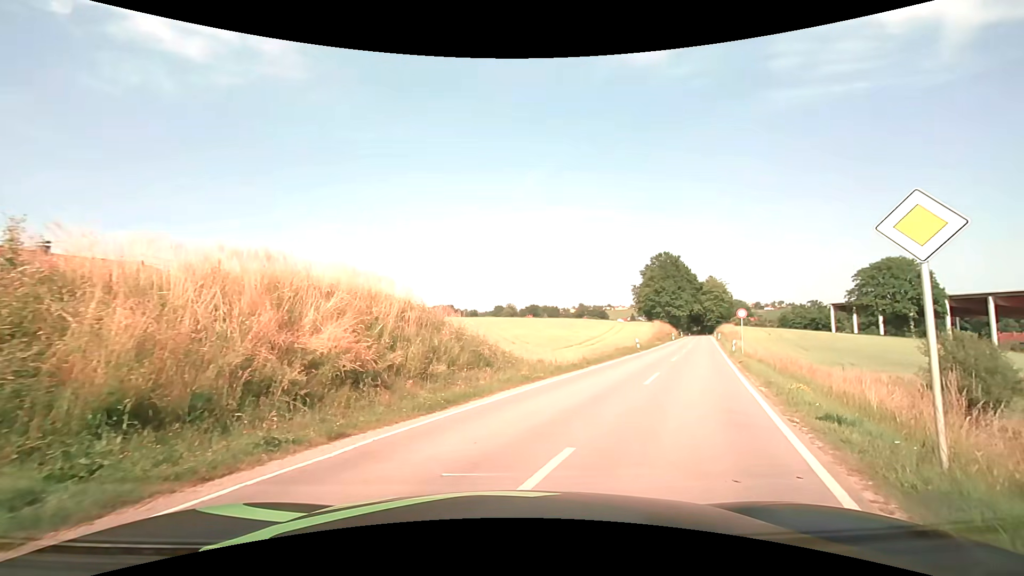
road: secondary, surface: asphalt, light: Day
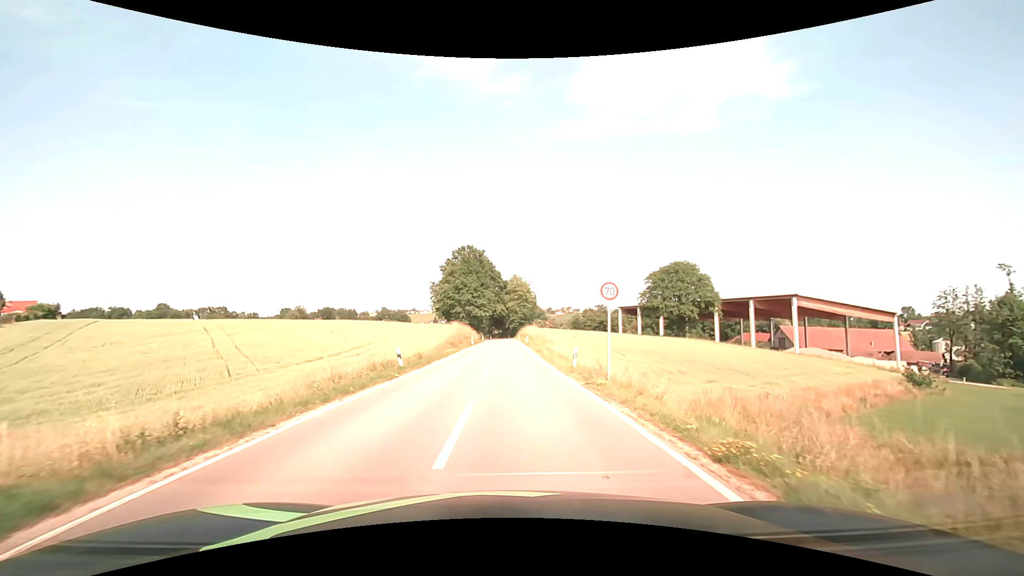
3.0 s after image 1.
(+6.4, +21.0) m; +22°
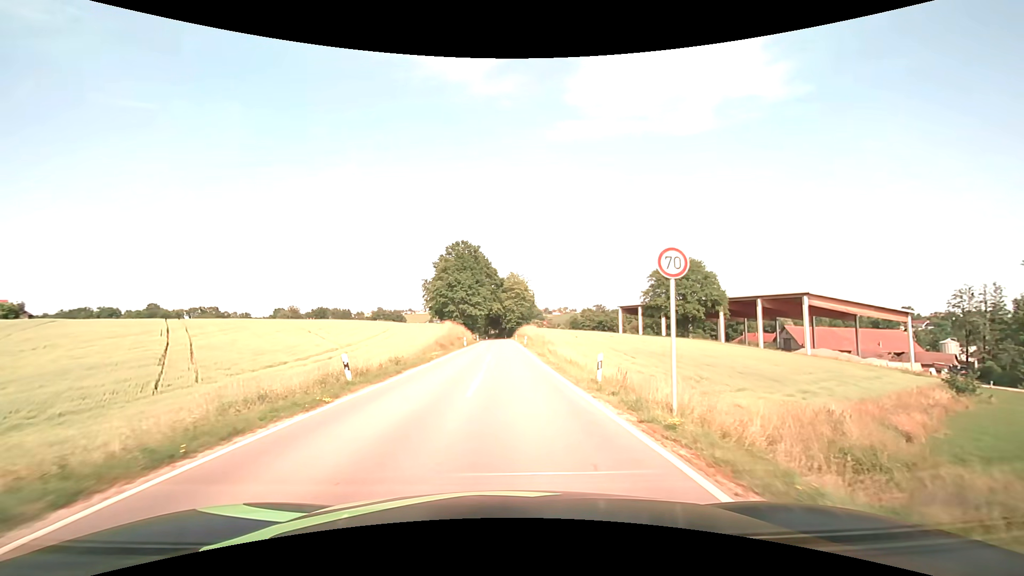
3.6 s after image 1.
(0.0, +6.4) m; 0°
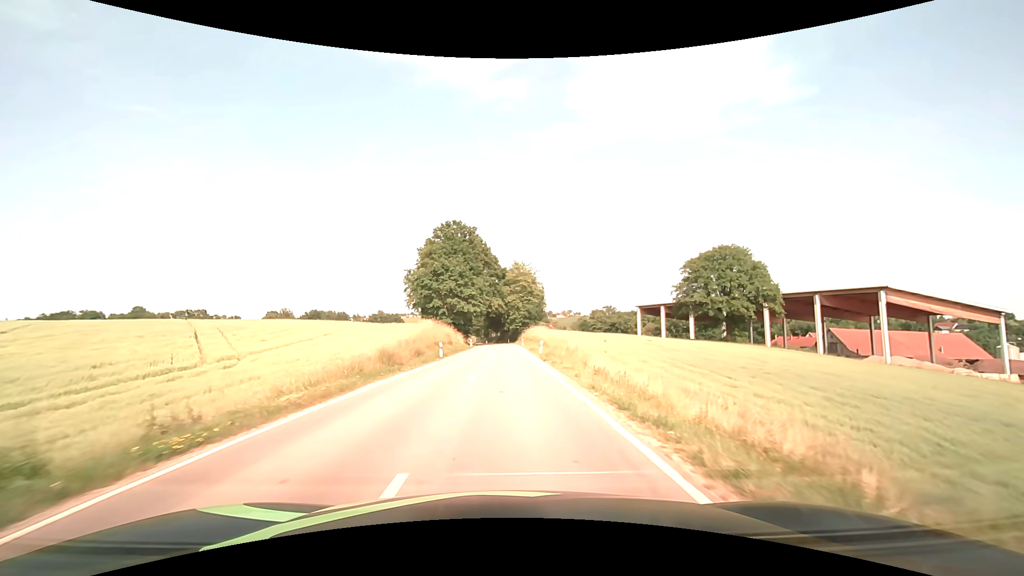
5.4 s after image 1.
(0.0, +23.5) m; 0°
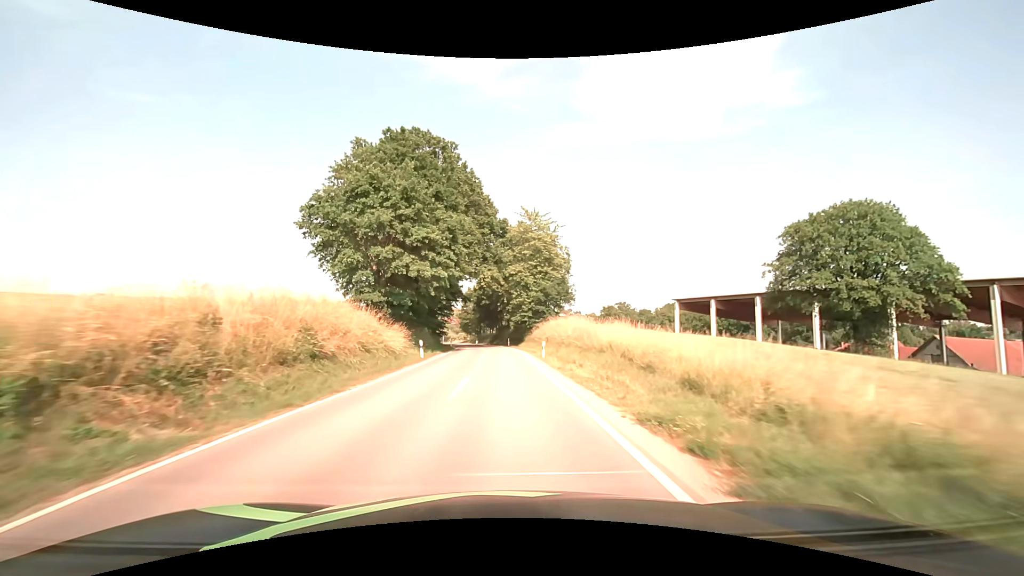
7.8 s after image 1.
(-0.1, +40.0) m; 0°
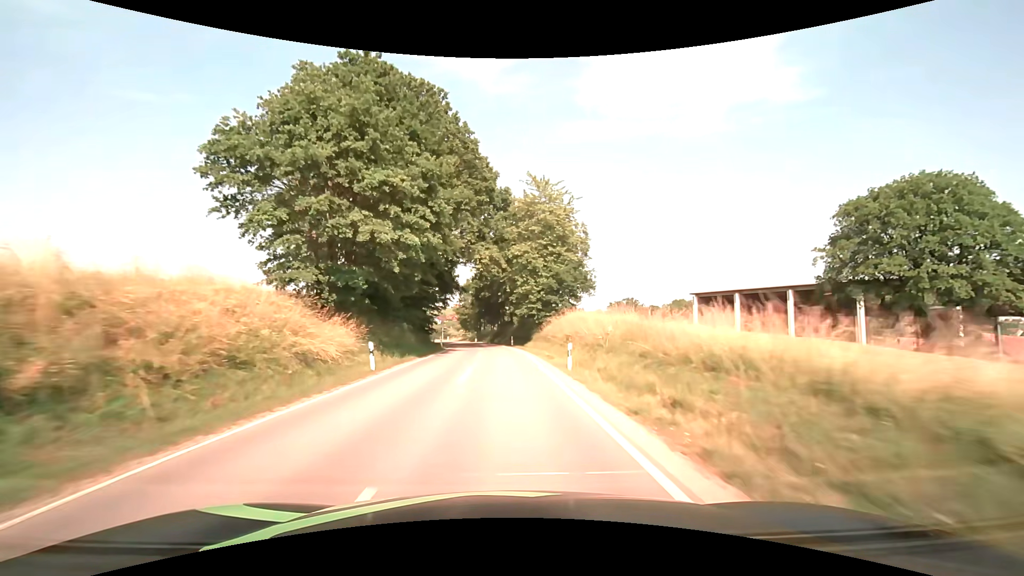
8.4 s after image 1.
(0.0, +11.0) m; 0°
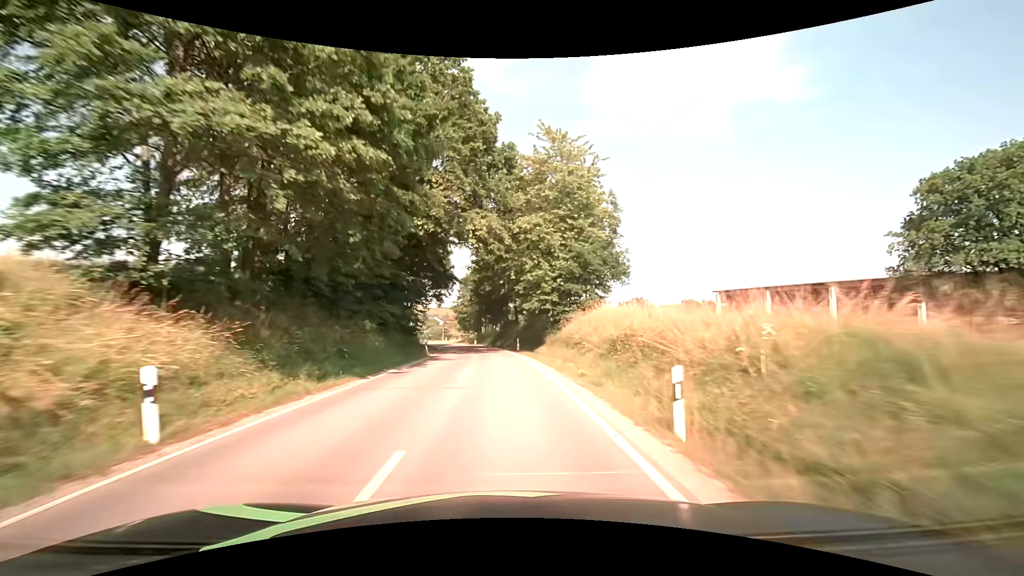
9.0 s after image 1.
(0.0, +11.0) m; 0°
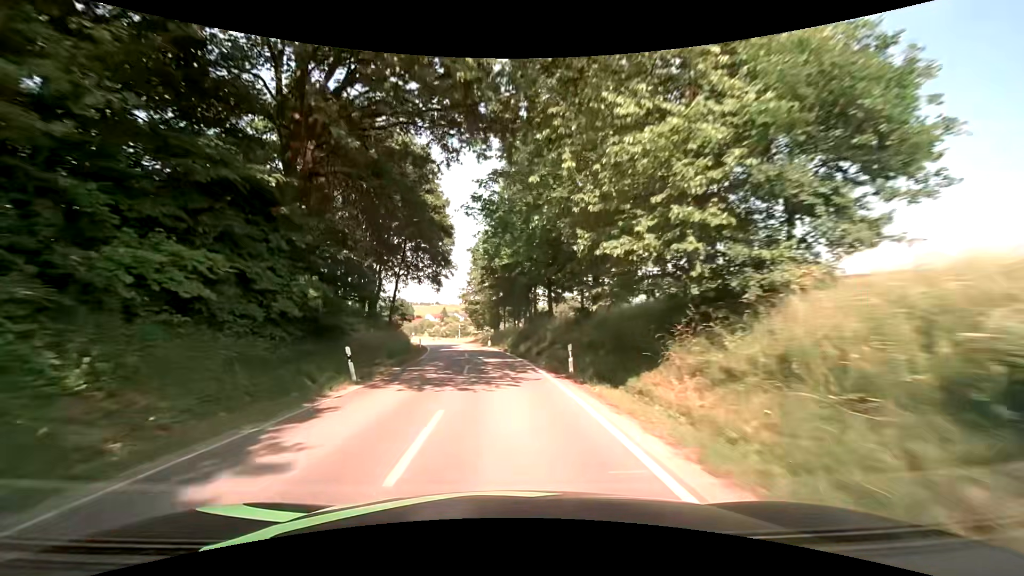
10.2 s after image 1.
(-0.5, +22.0) m; -3°
(0, +10) (-1, +20) (-1, +30) (-2, +40) (-4, +50) (-5, +60) (-7, +69) (-9, +79) (-12, +89) (-14, +99) m
